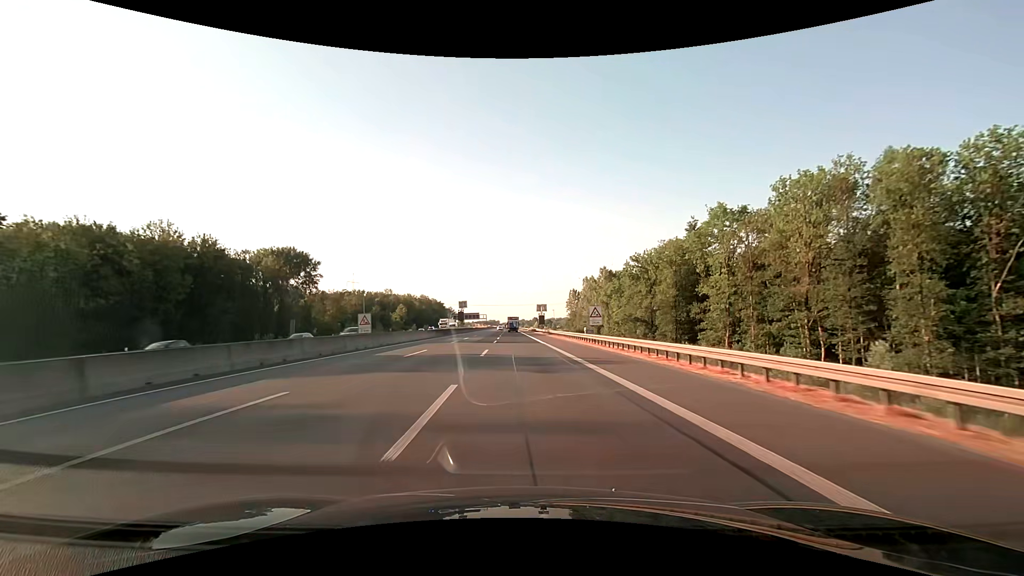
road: motorway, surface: asphalt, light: Day
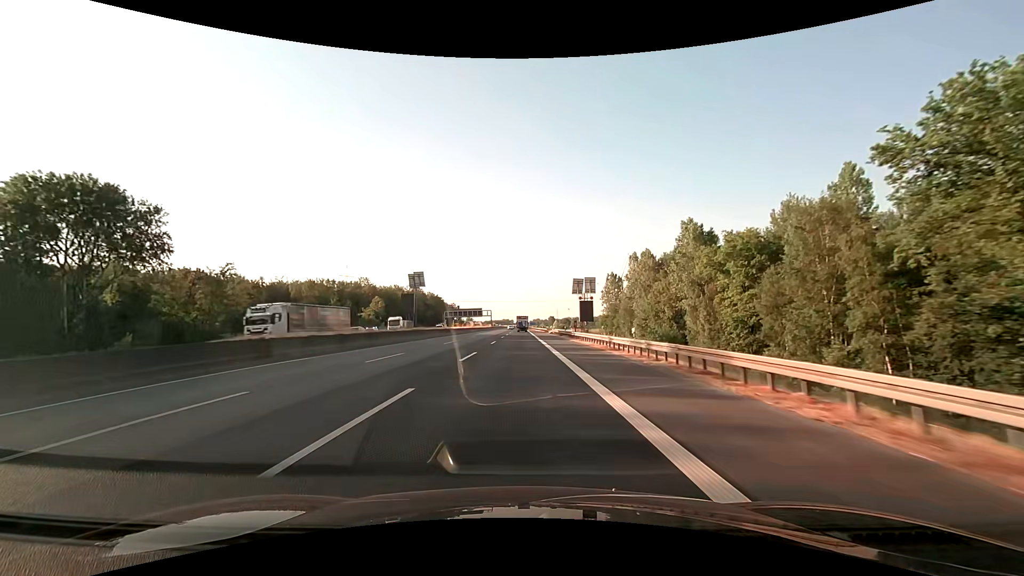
(-0.8, +63.3) m; -2°
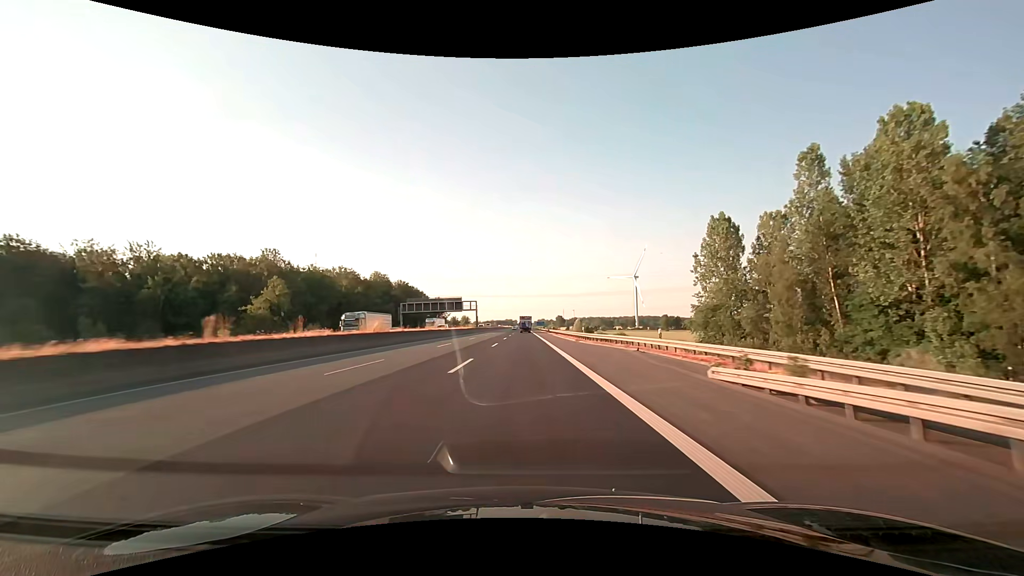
(-0.6, +79.1) m; -1°
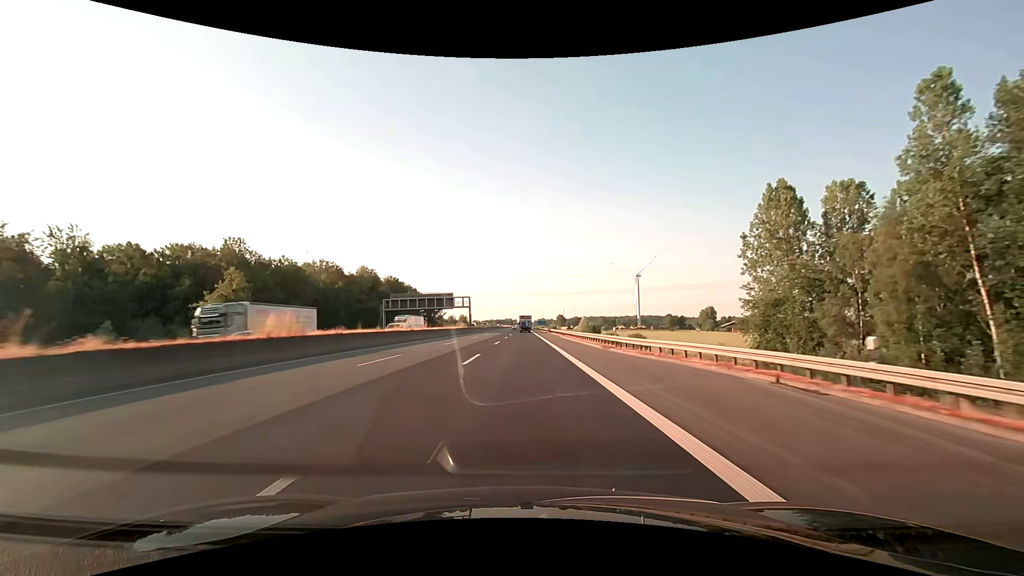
(0.0, +15.8) m; 0°
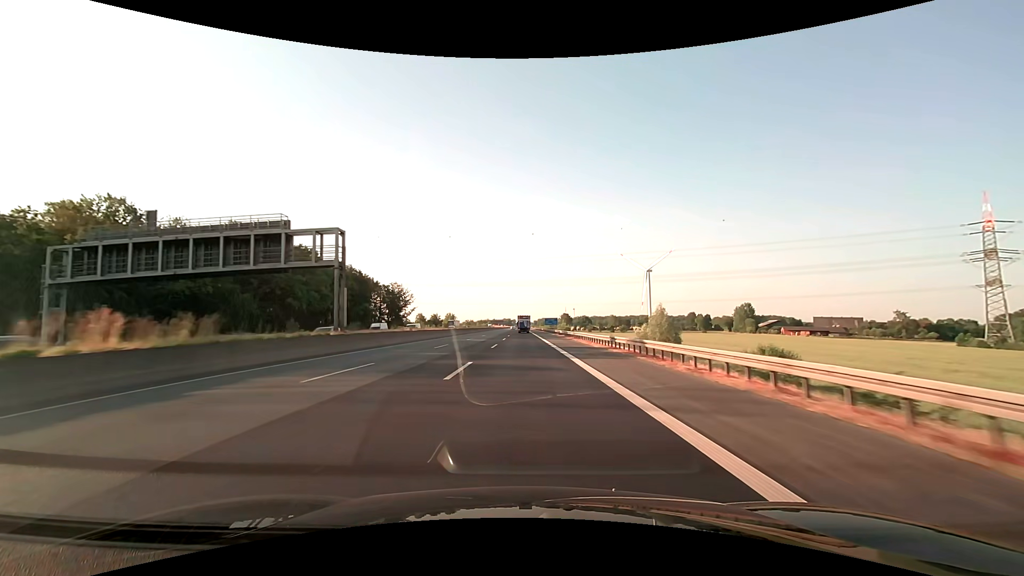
(+0.1, +79.0) m; 0°
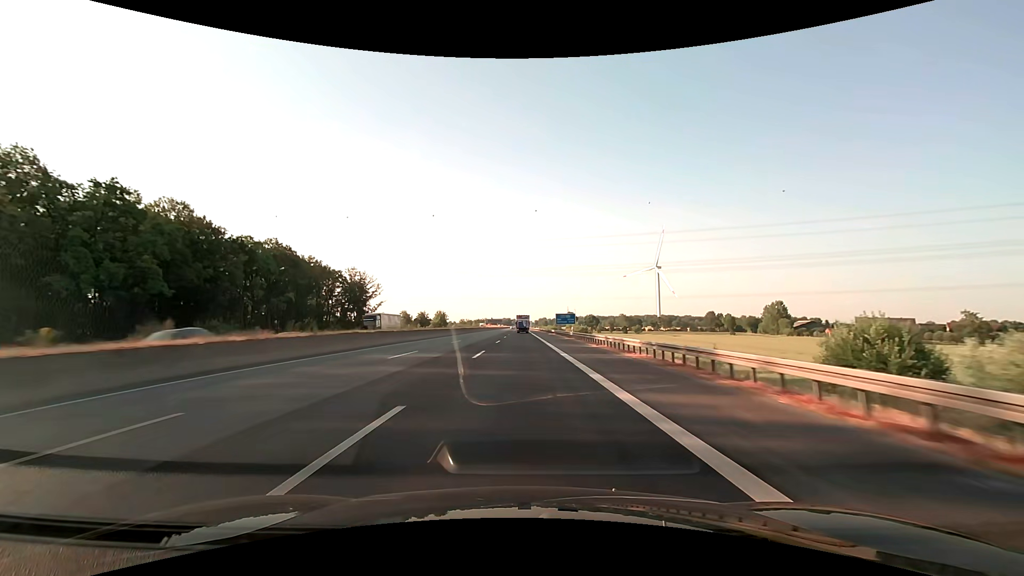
(0.0, +47.4) m; 0°
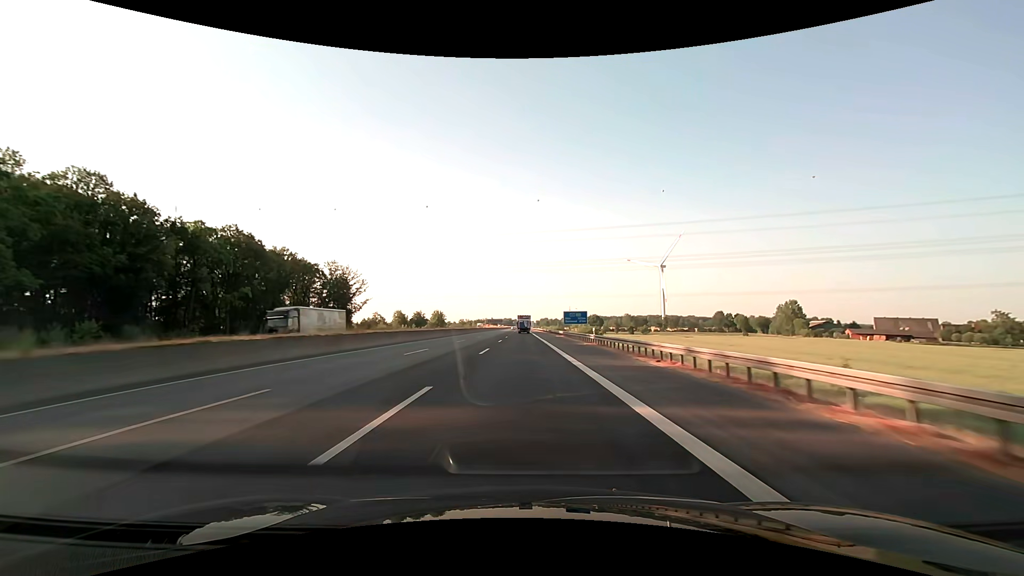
(0.0, +15.8) m; 0°
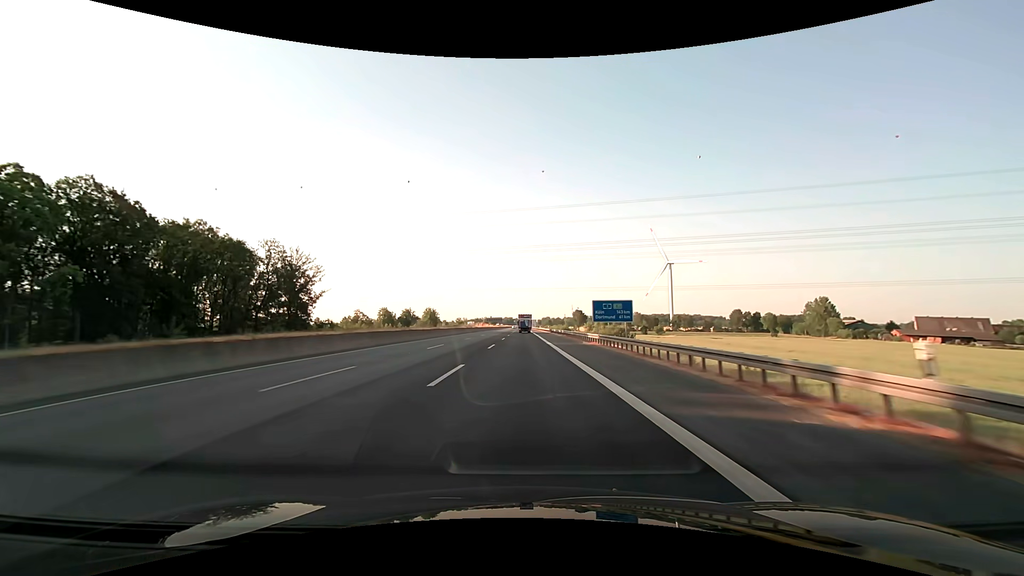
(-0.1, +31.6) m; 0°
(0, +10) (0, +20) (0, +30) (0, +40) (0, +50) (0, +60) (0, +70) (0, +80) (0, +90) (0, +100) m
